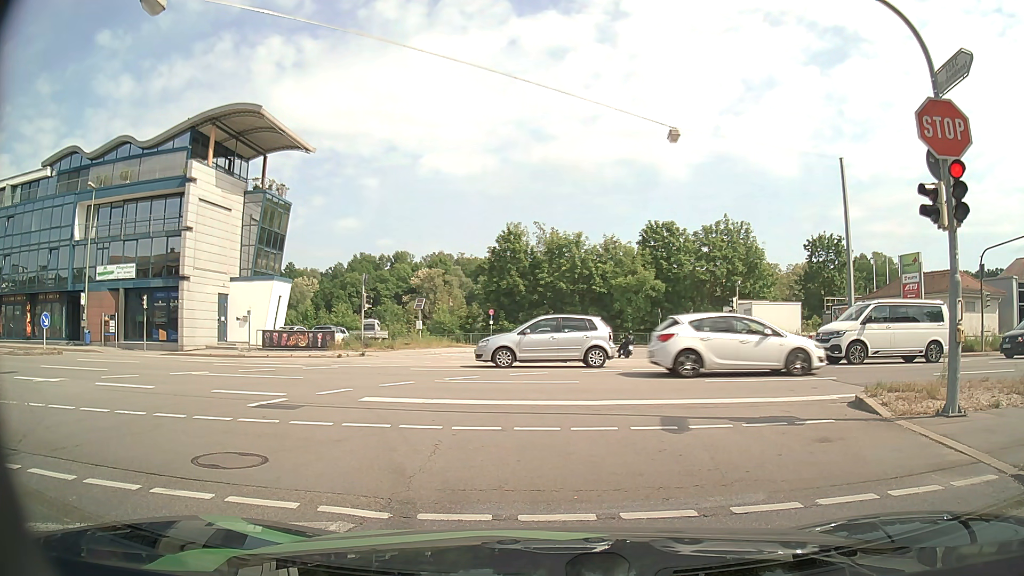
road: tertiary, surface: asphalt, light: Day
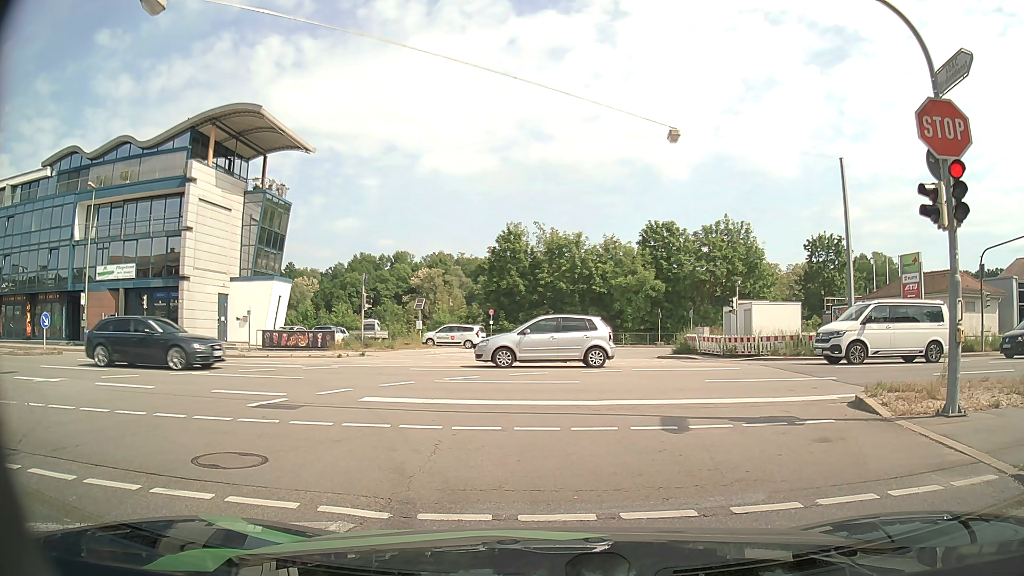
(0.0, 0.0) m; 0°
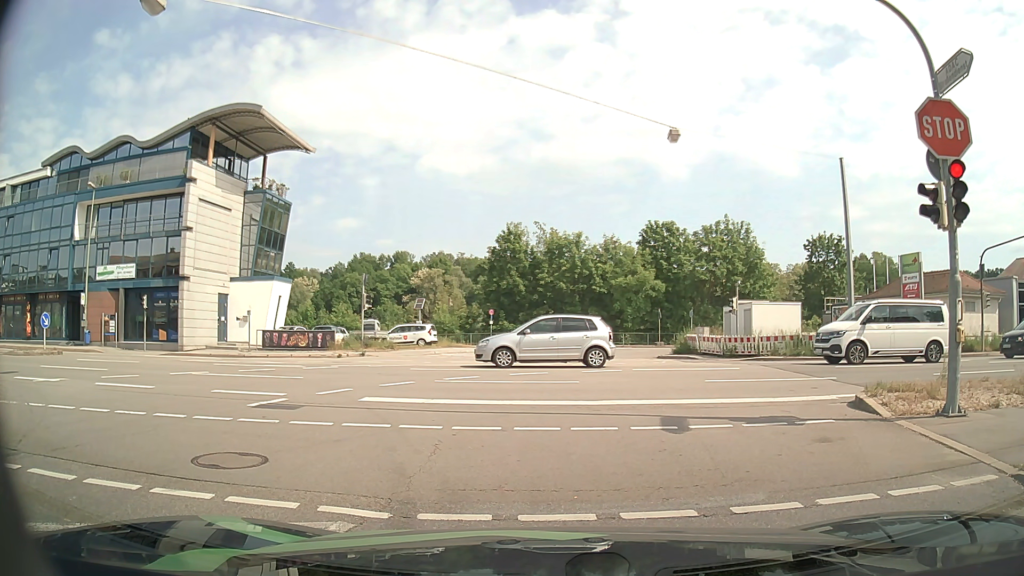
(0.0, 0.0) m; 0°
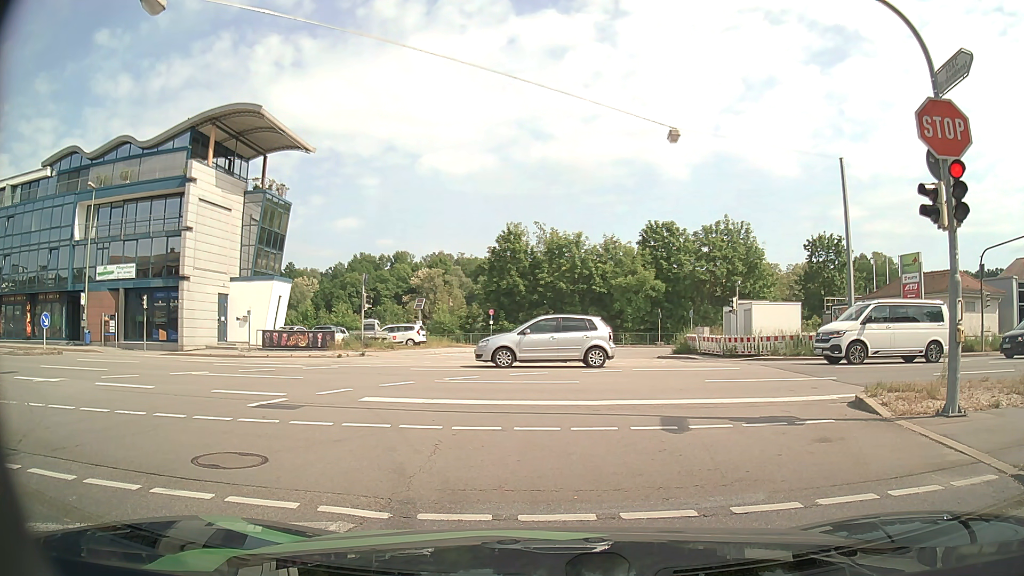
(0.0, 0.0) m; 0°
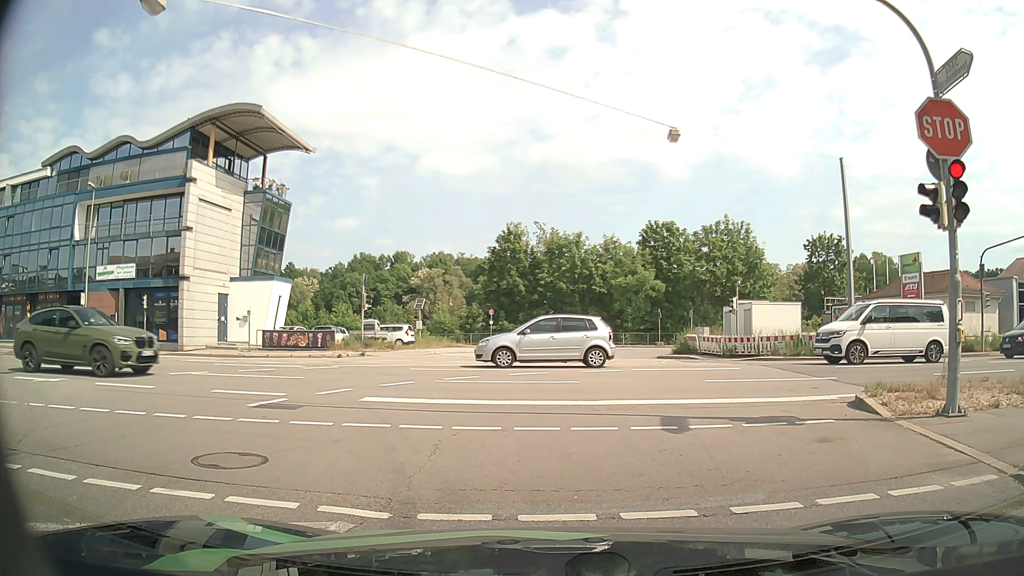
(0.0, 0.0) m; 0°
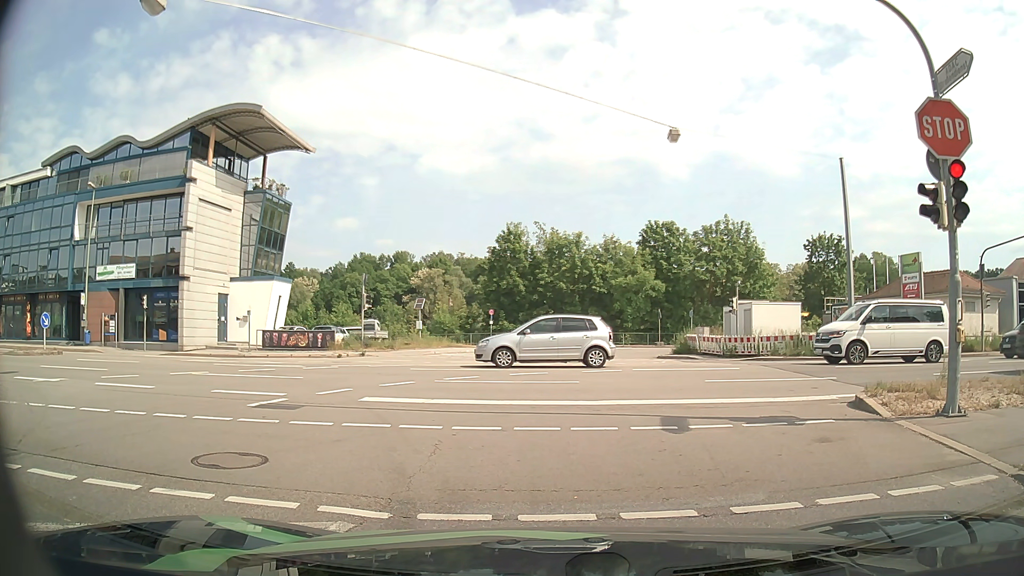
(0.0, 0.0) m; 0°
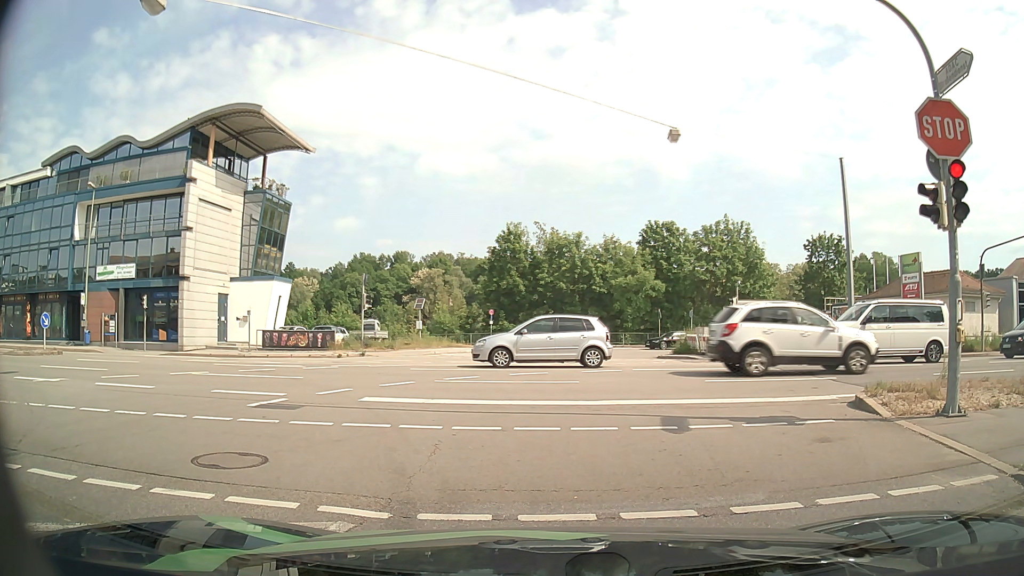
(0.0, 0.0) m; 0°
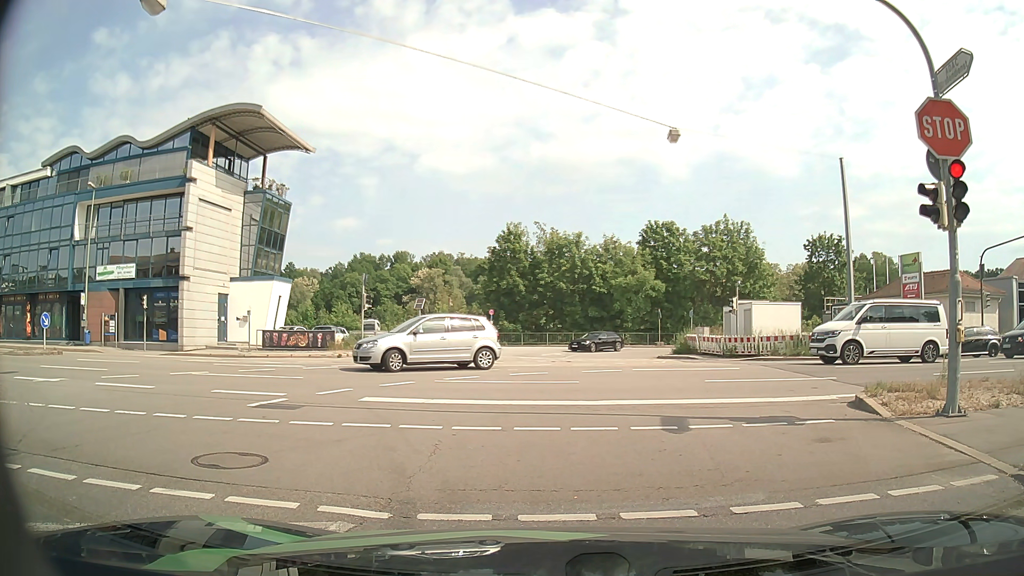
(0.0, 0.0) m; 0°
(-1, +10) (-5, +19) (-12, +26) (-22, +28) (-32, +28) (-42, +27) (-52, +27) (-62, +27) (-72, +27) (-82, +27) m
